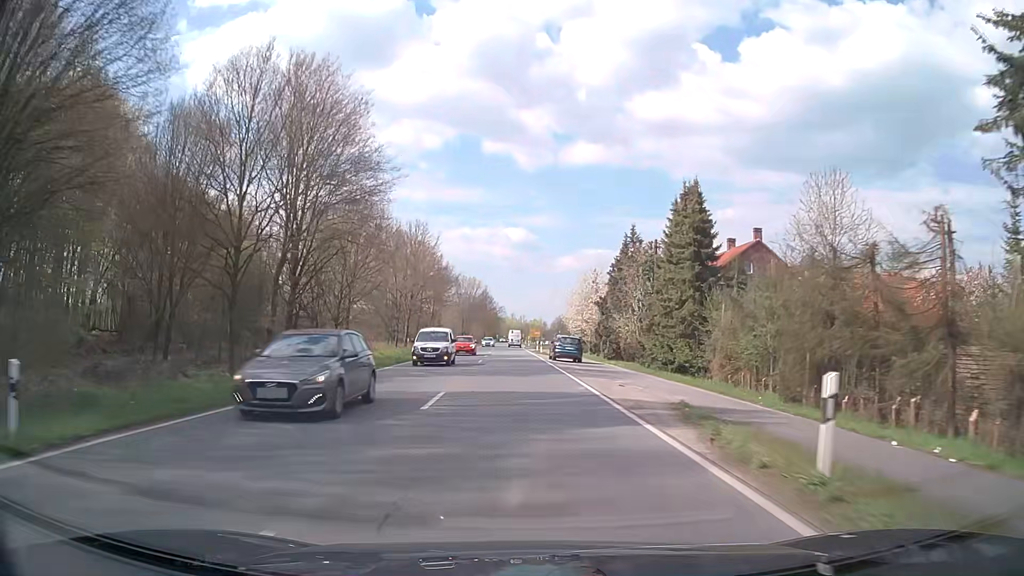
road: secondary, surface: asphalt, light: Day
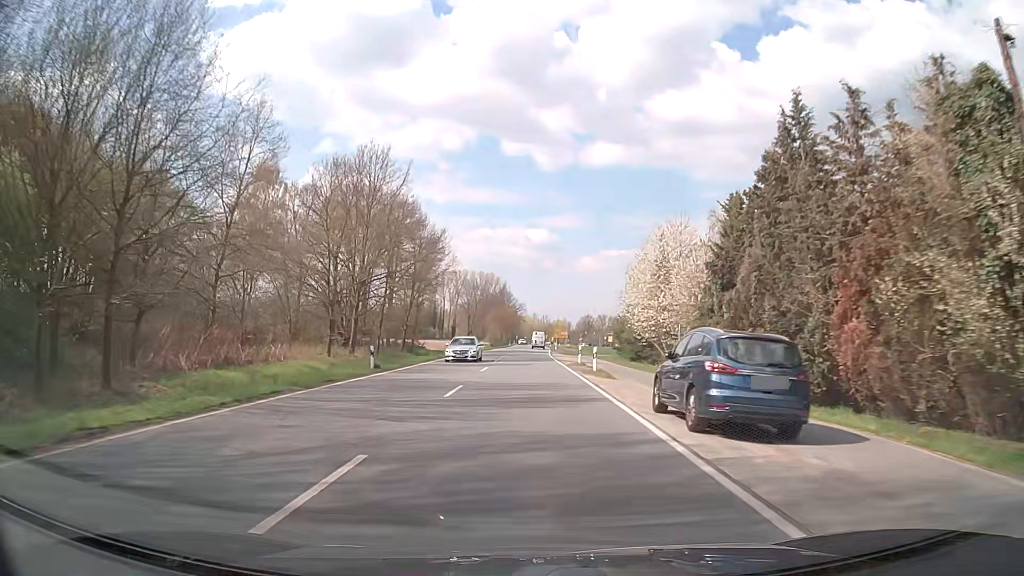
(-0.5, +32.7) m; -2°
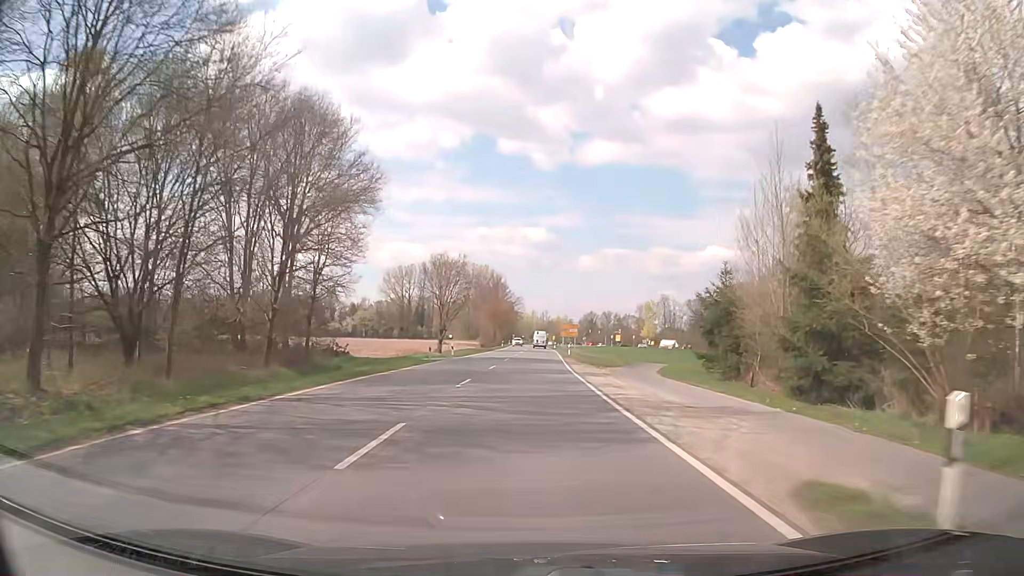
(-0.1, +32.9) m; 0°
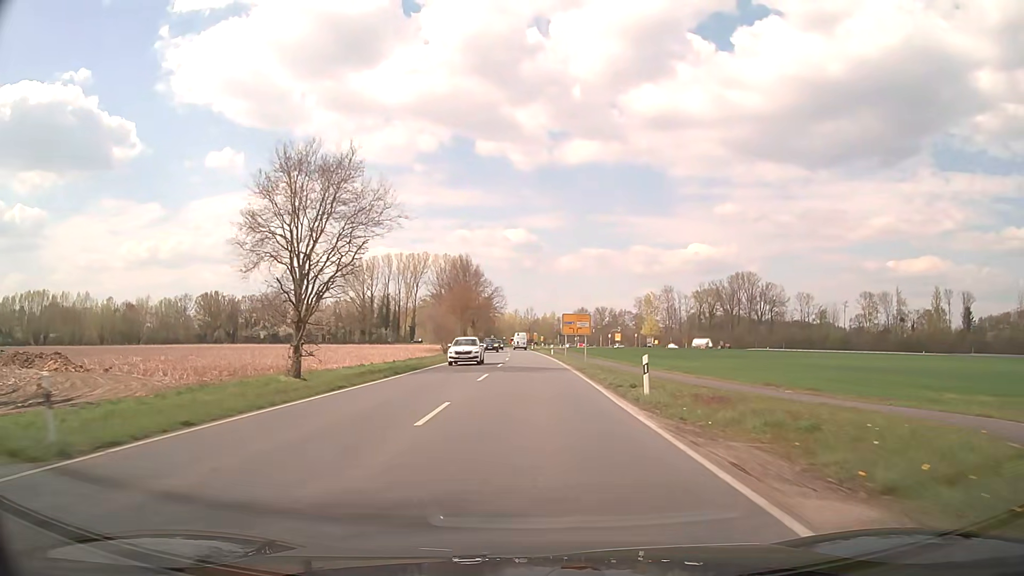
(+0.3, +44.1) m; +2°
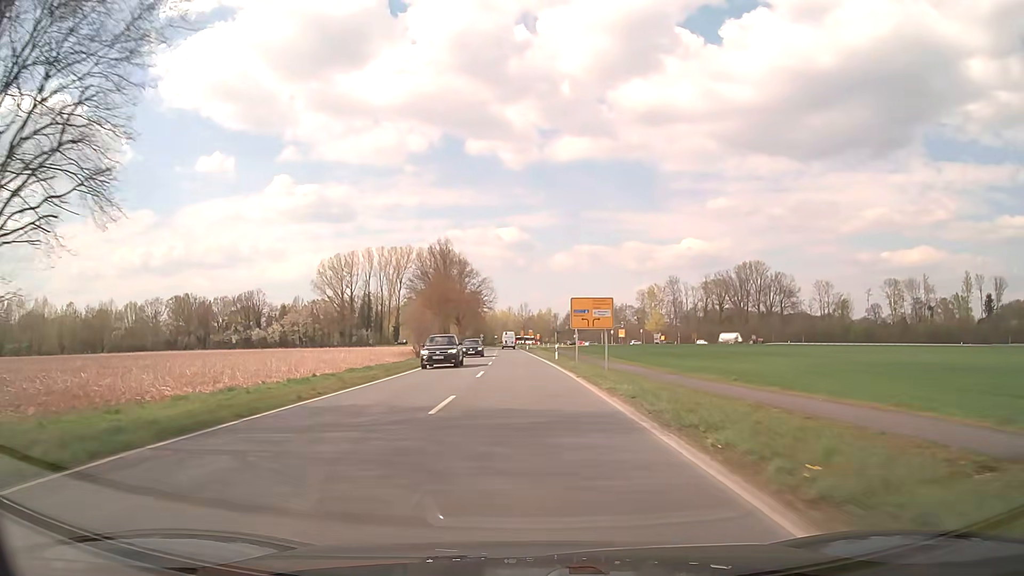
(+0.1, +22.1) m; 0°
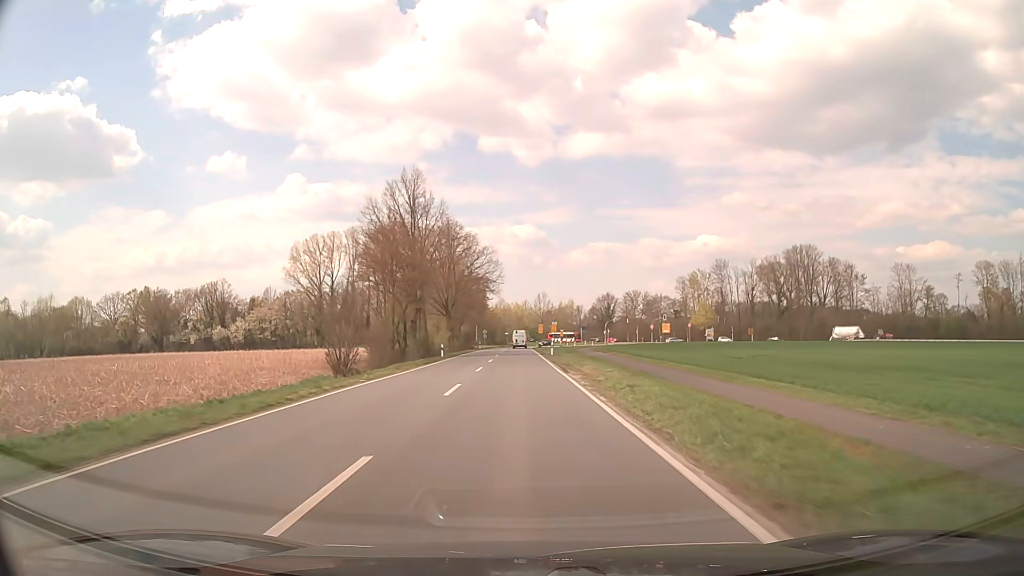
(-0.7, +44.1) m; -1°
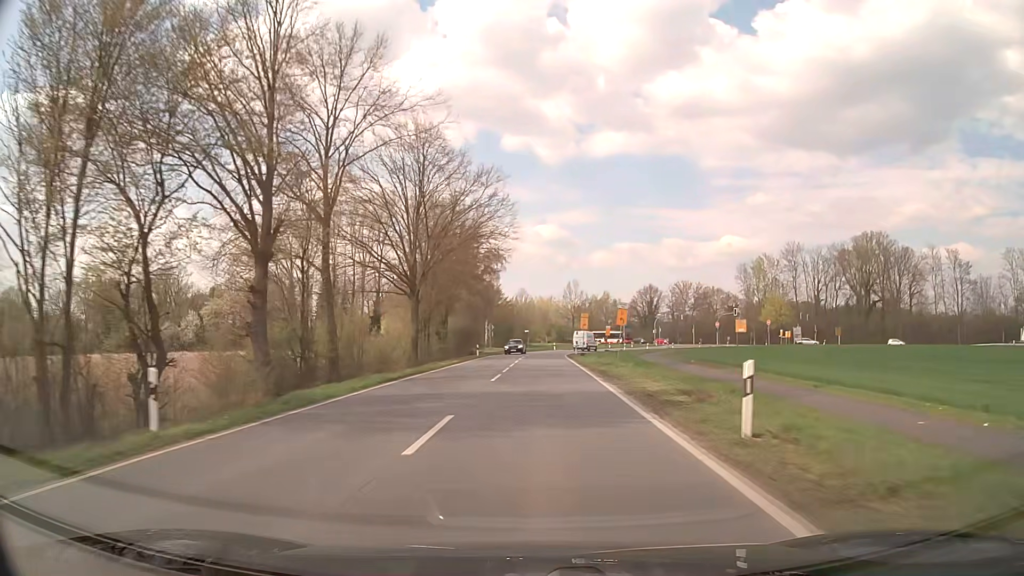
(-0.8, +43.1) m; -2°
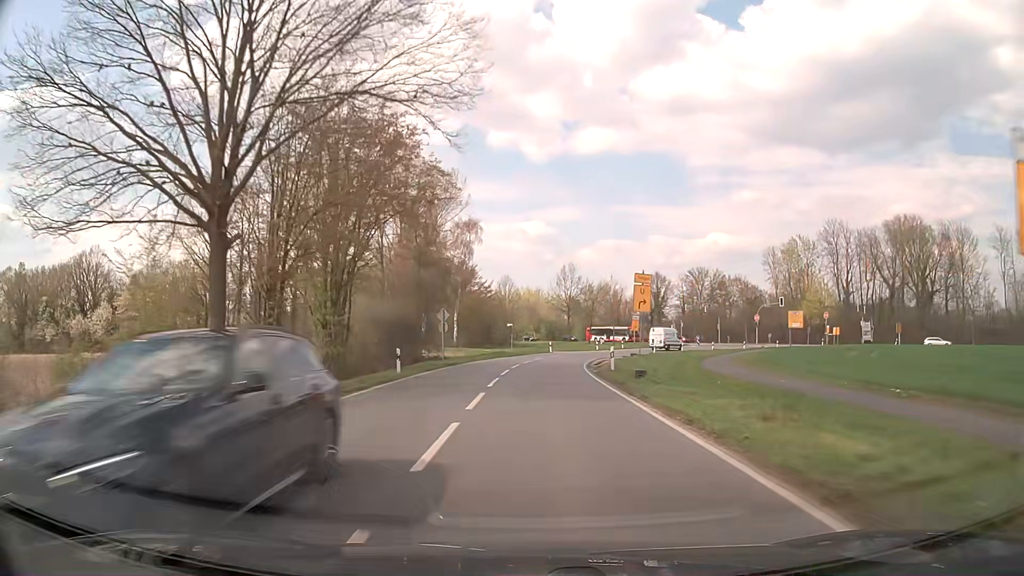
(+0.2, +32.1) m; +1°
(0, +10) (0, +20) (0, +30) (+1, +40) (+3, +50) (+5, +60) (+9, +69) (+13, +78) (+19, +86) (+27, +92) m
